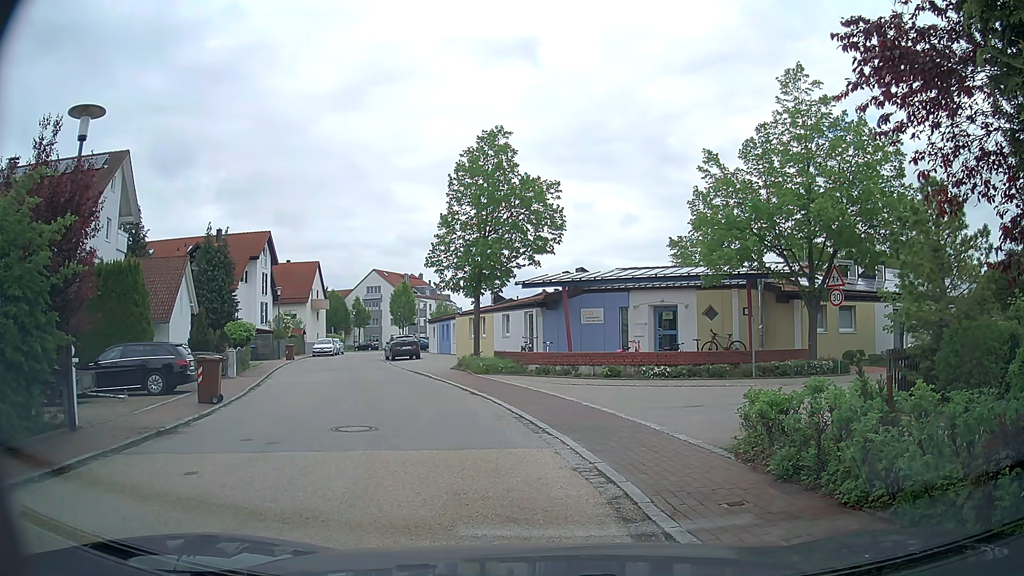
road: residential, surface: asphalt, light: Day
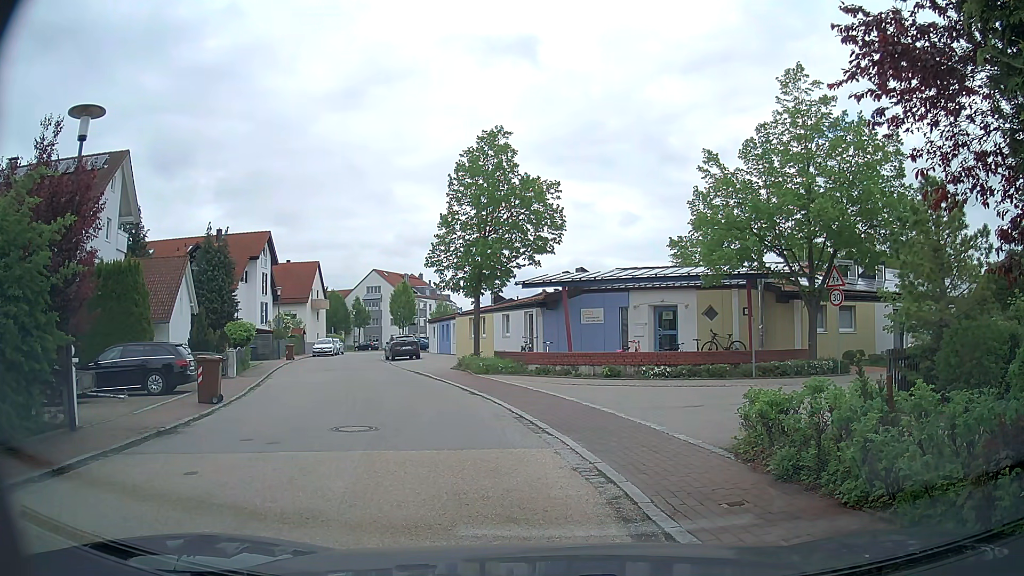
(0.0, 0.0) m; 0°
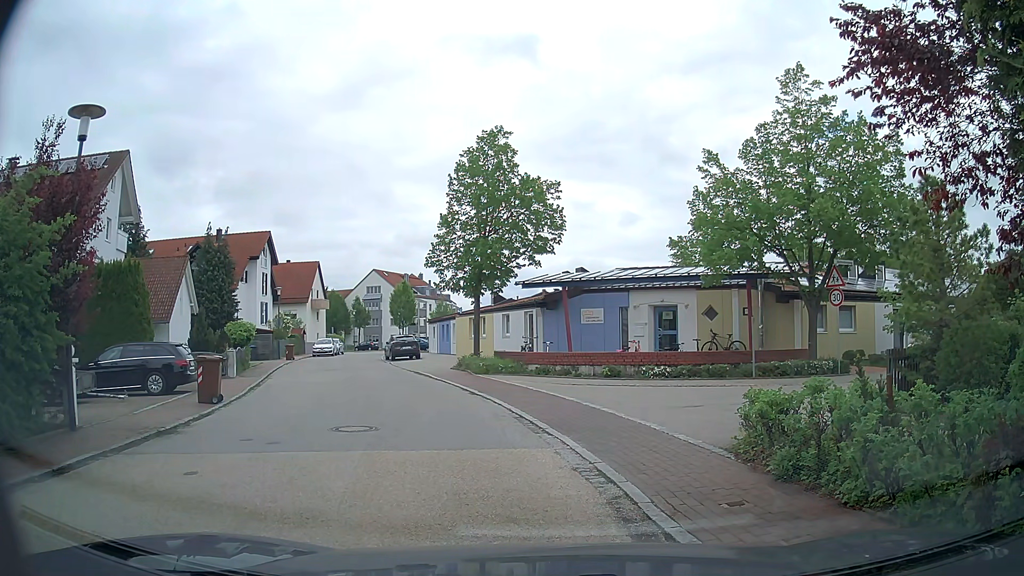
(0.0, 0.0) m; 0°
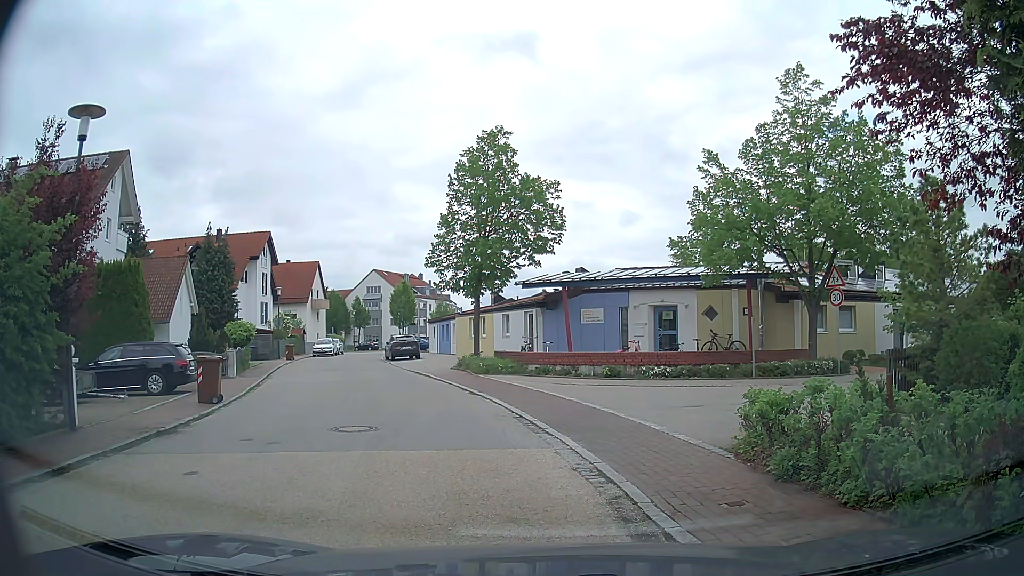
(0.0, 0.0) m; 0°
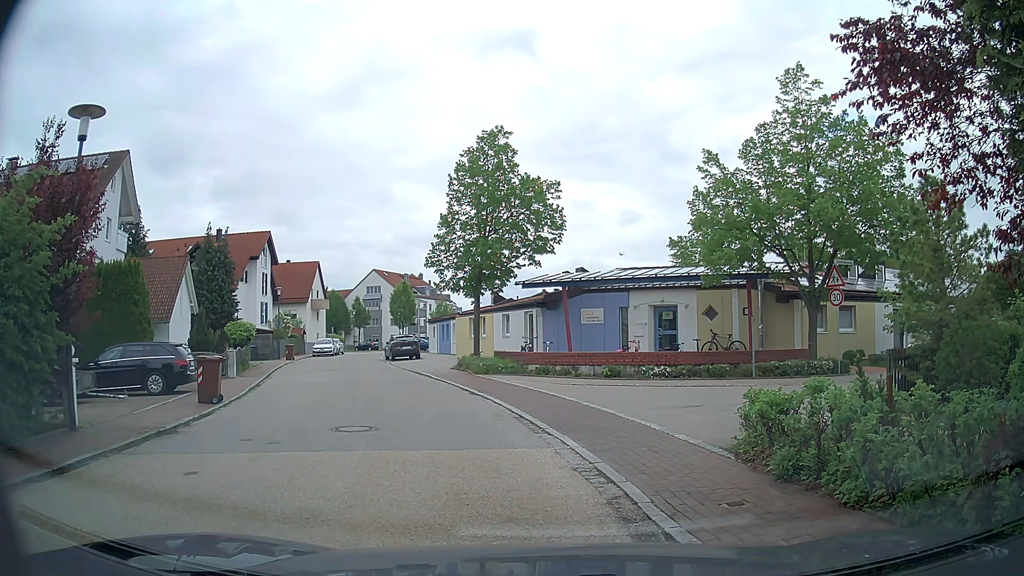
(0.0, 0.0) m; 0°
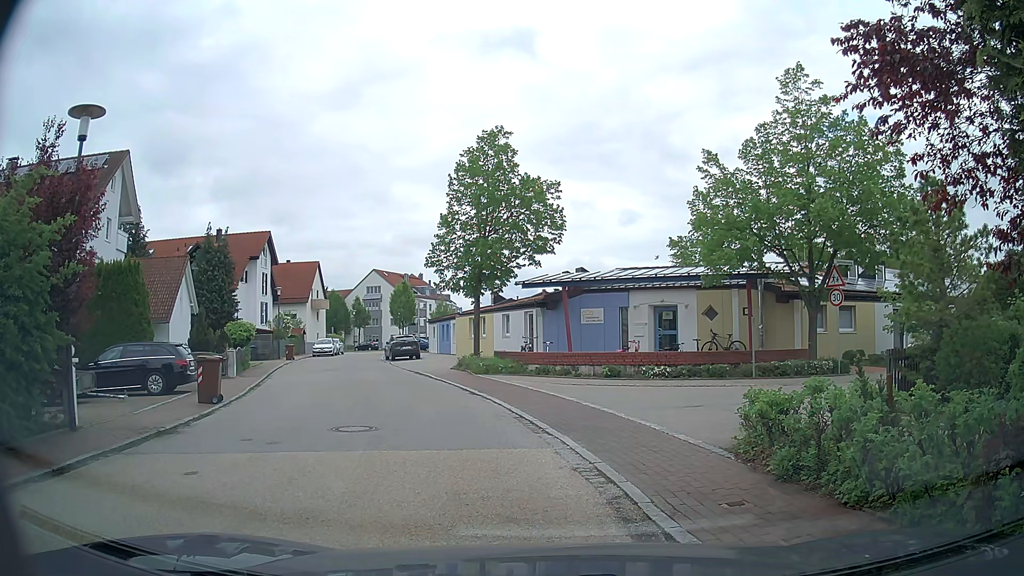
(0.0, 0.0) m; 0°
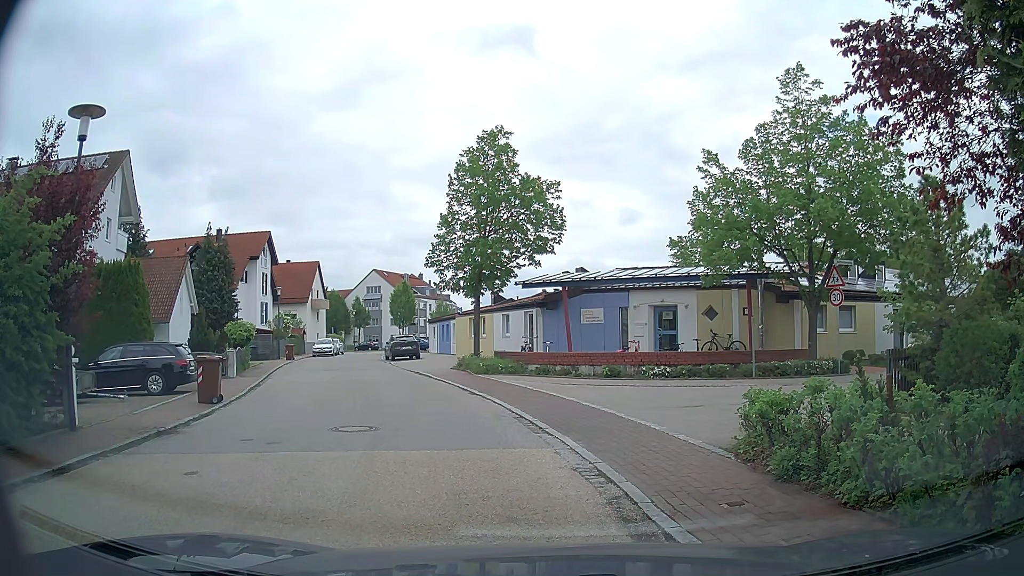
(0.0, 0.0) m; 0°
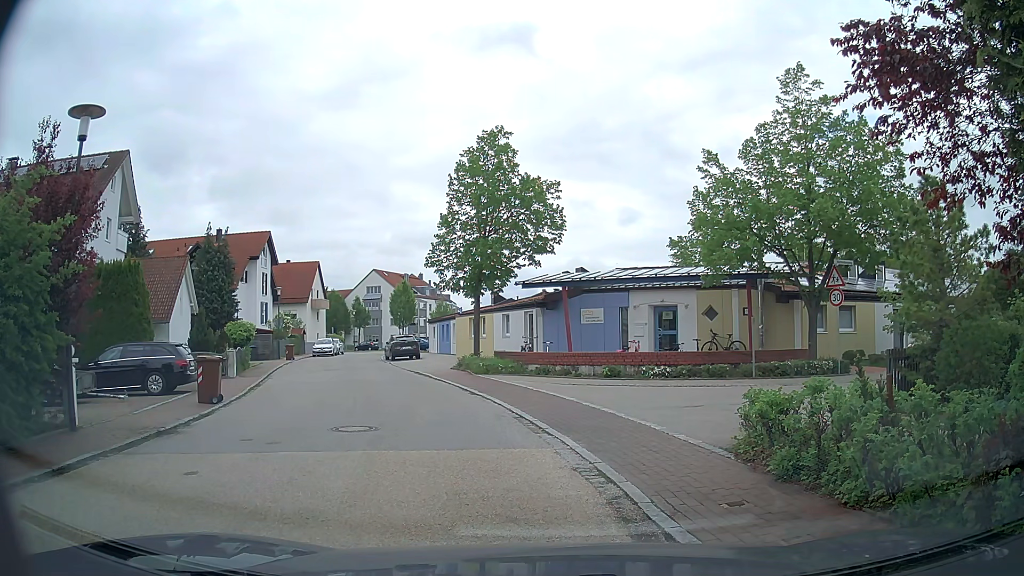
(0.0, 0.0) m; 0°
